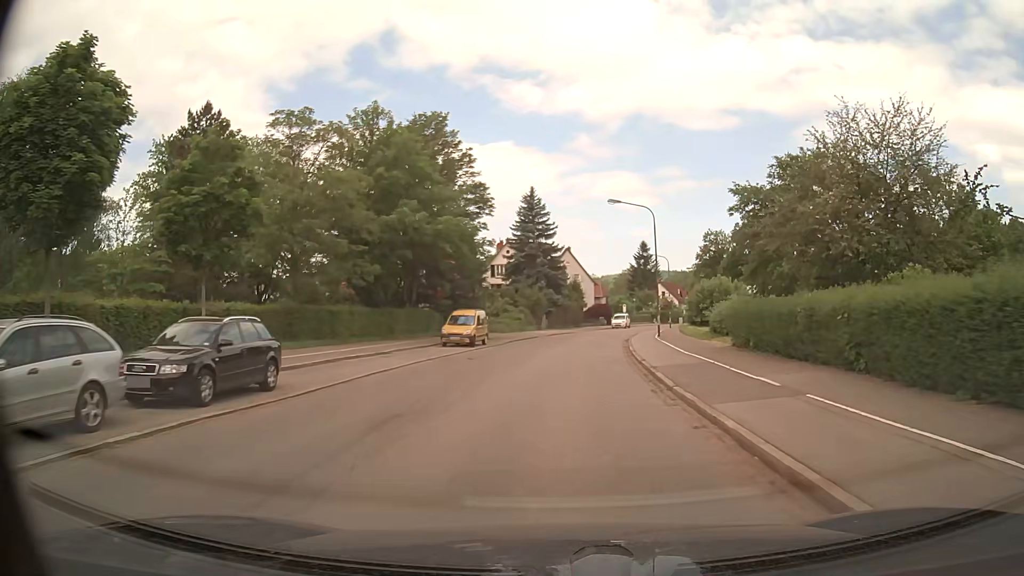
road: tertiary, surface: asphalt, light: Day
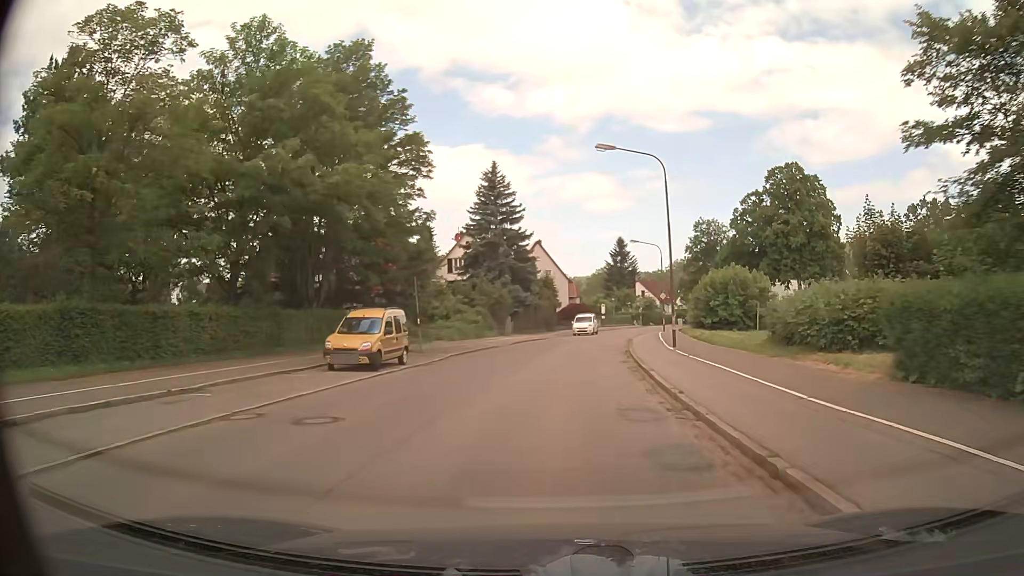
(+0.4, +13.4) m; +3°
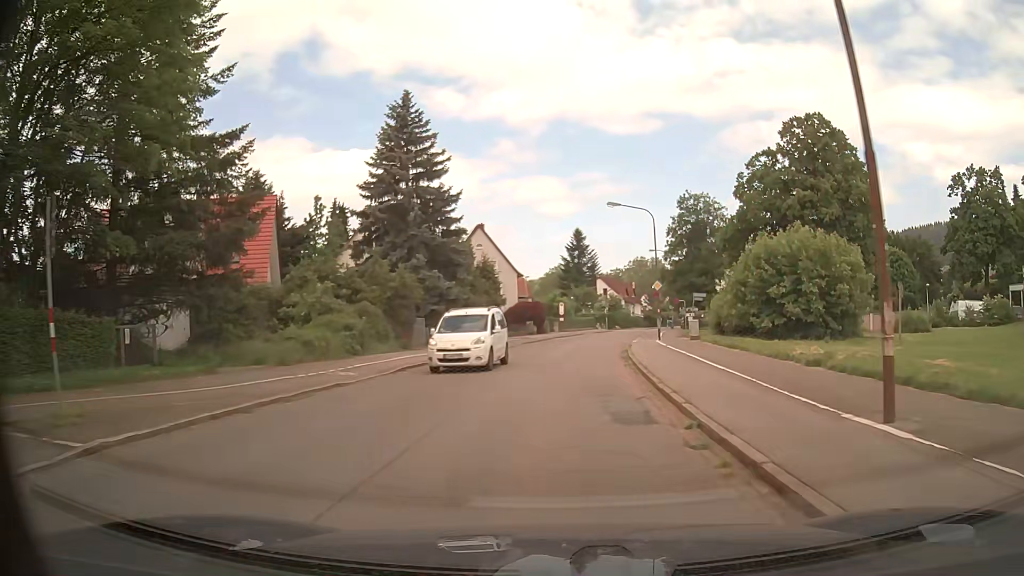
(+0.6, +20.1) m; +3°
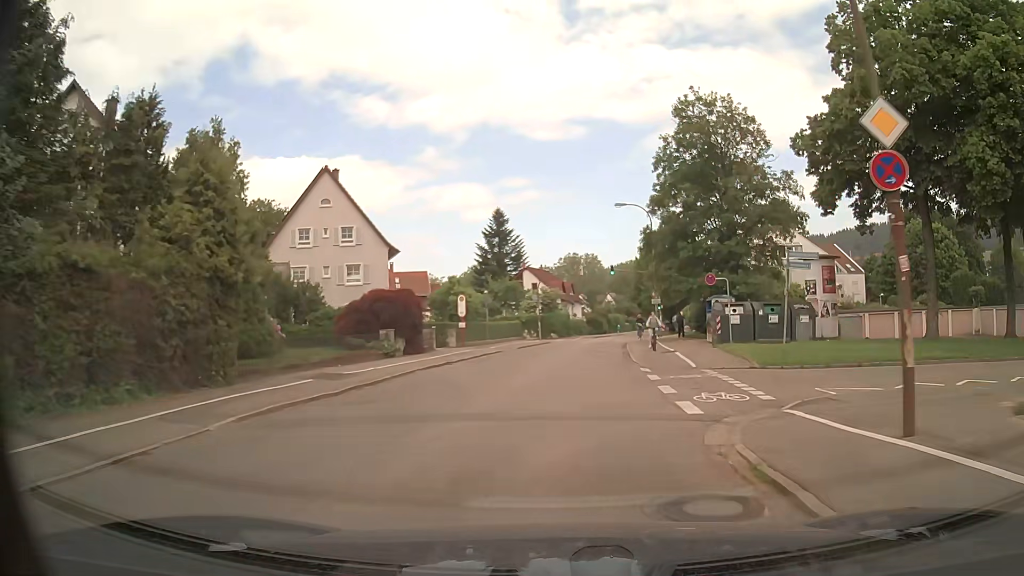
(+2.4, +33.4) m; +7°
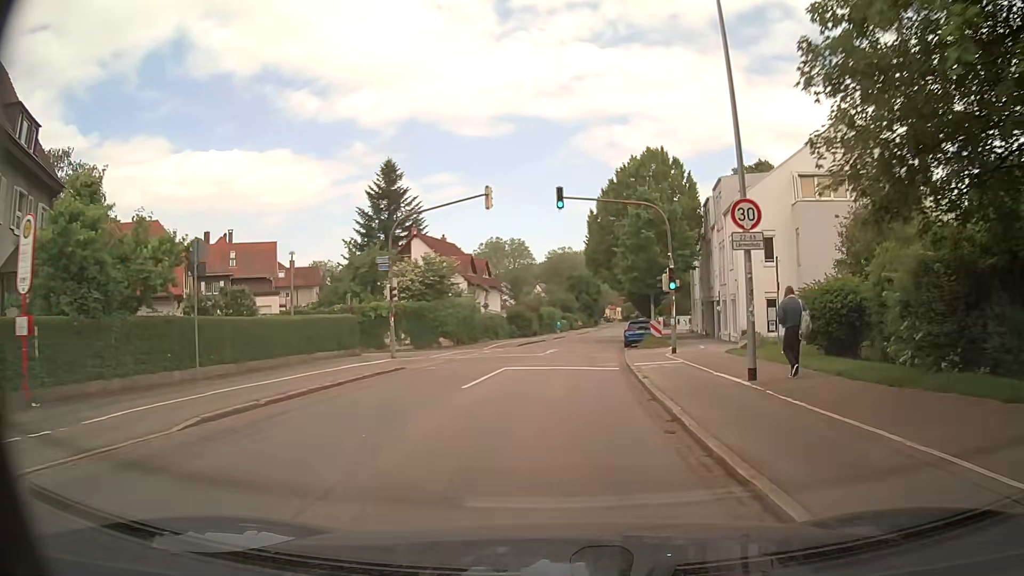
(+2.0, +33.4) m; +7°
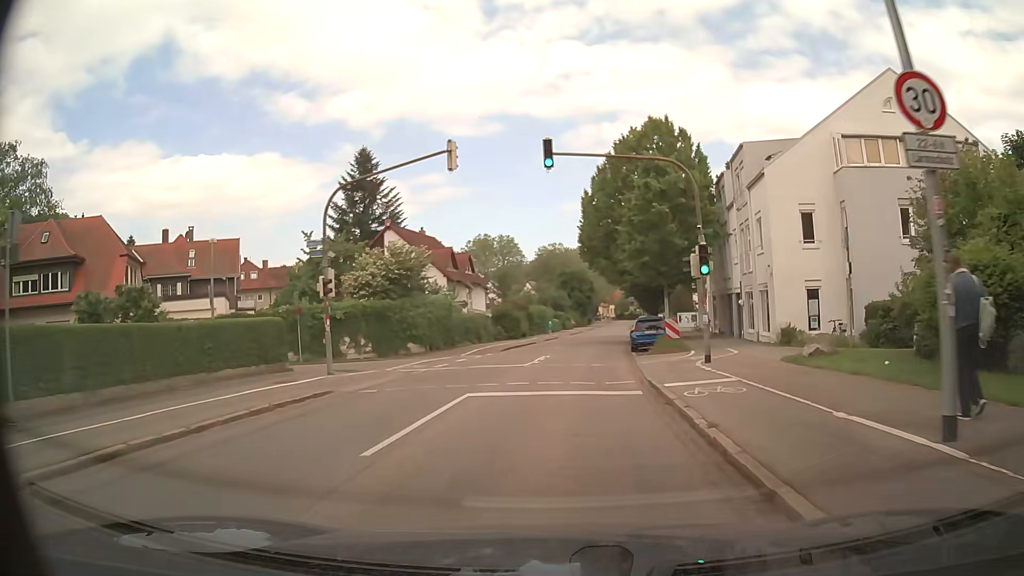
(0.0, +6.7) m; 0°
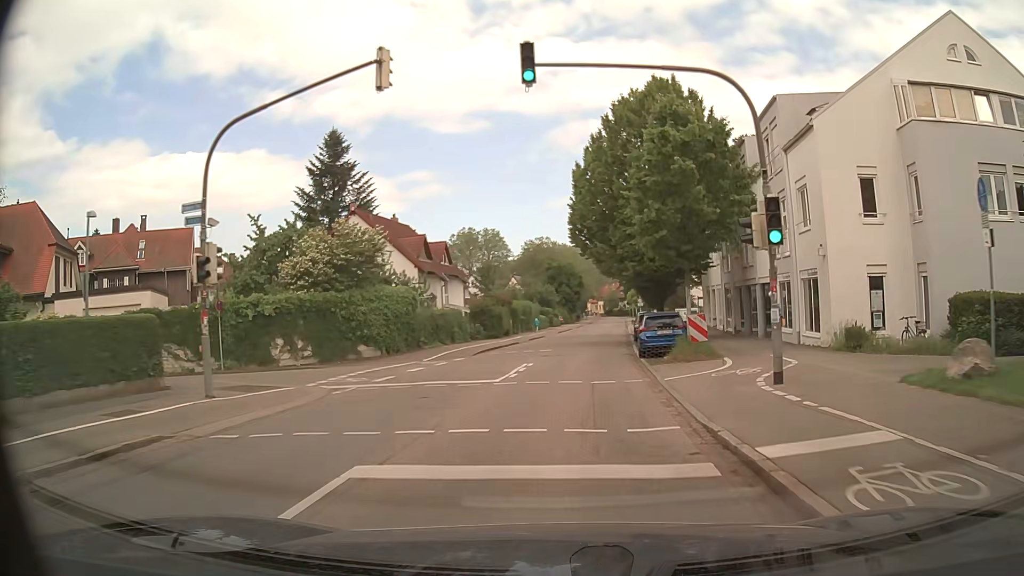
(+0.1, +6.7) m; +2°
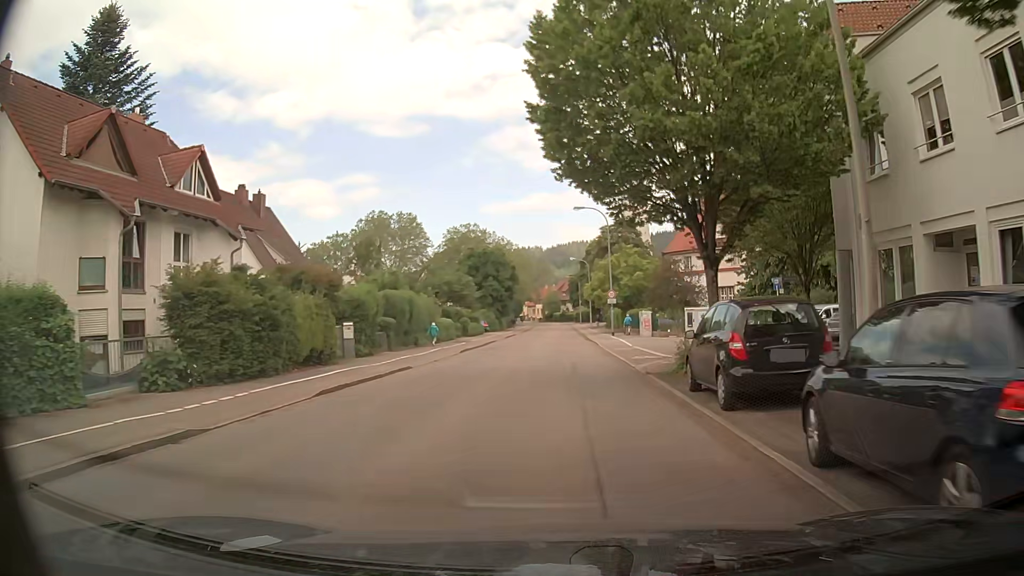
(+1.7, +33.7) m; +4°
(0, +10) (+1, +20) (+1, +30) (+1, +40) (+2, +50) (+2, +60) (+2, +70) (+3, +80) (+3, +90) (+3, +100) m
